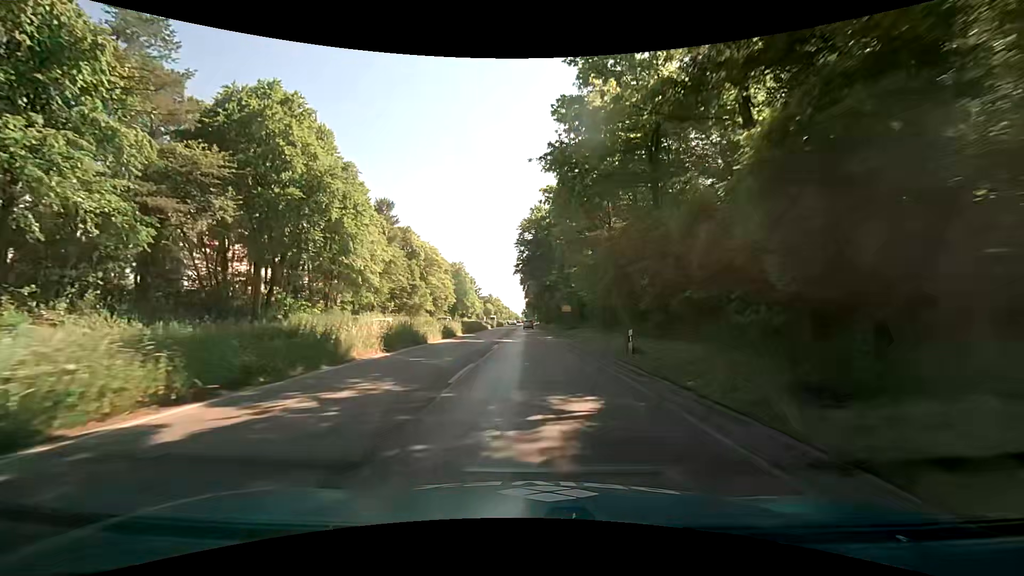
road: trunk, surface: asphalt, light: Day
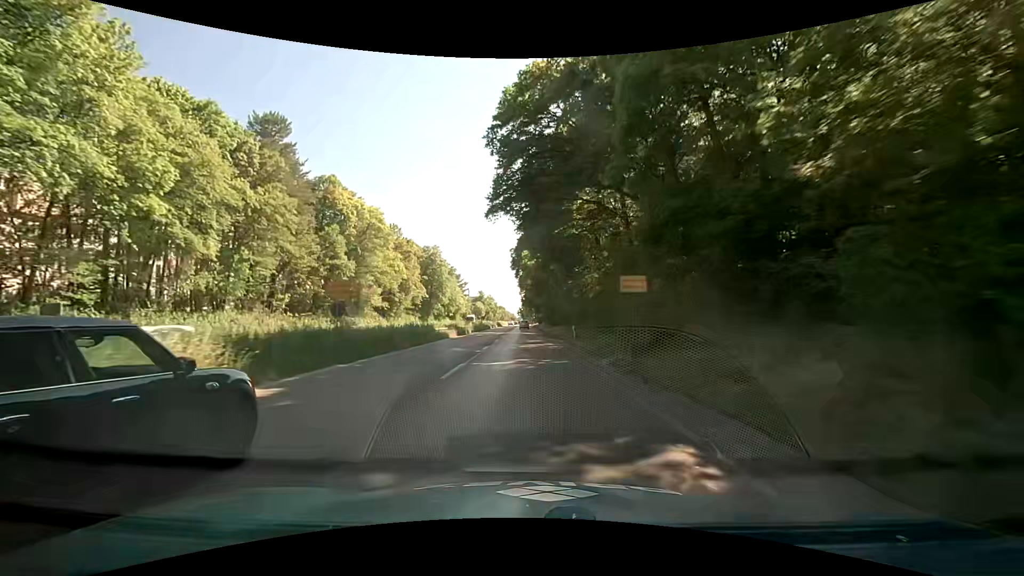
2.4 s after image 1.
(+0.3, +35.2) m; +1°
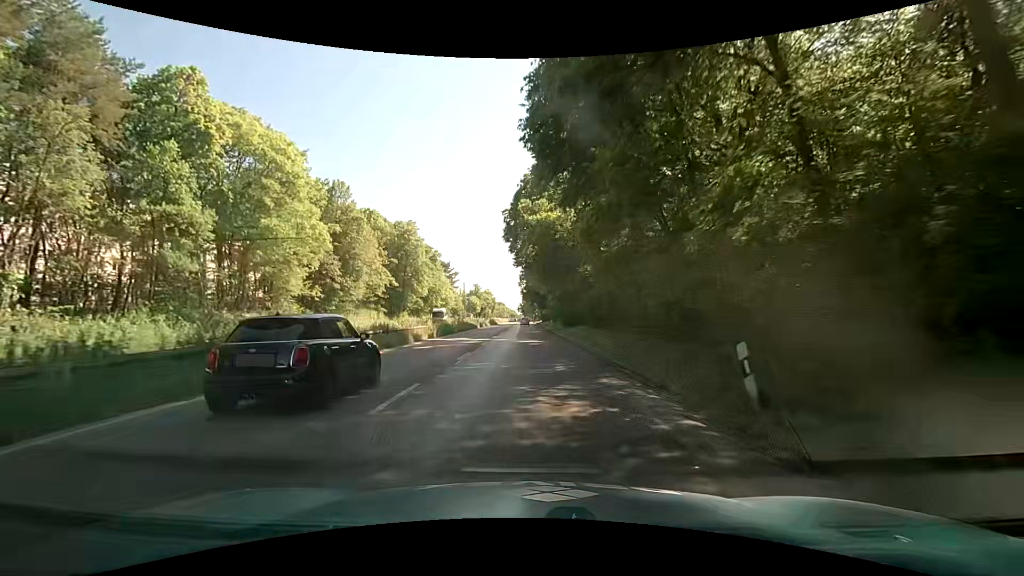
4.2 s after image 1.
(-0.1, +25.4) m; 0°
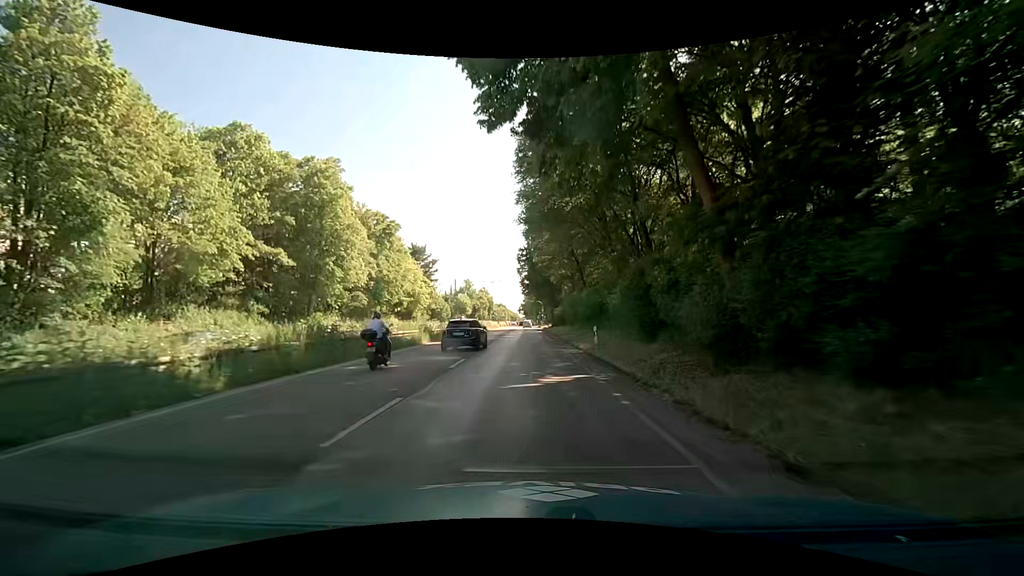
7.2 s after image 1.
(-0.2, +36.9) m; -1°
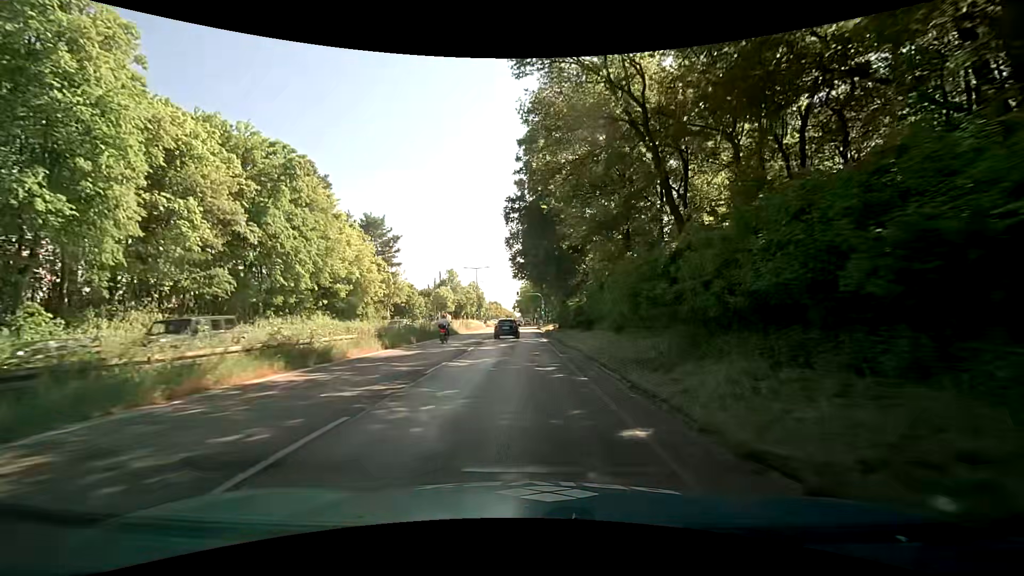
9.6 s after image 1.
(+0.5, +28.3) m; +1°
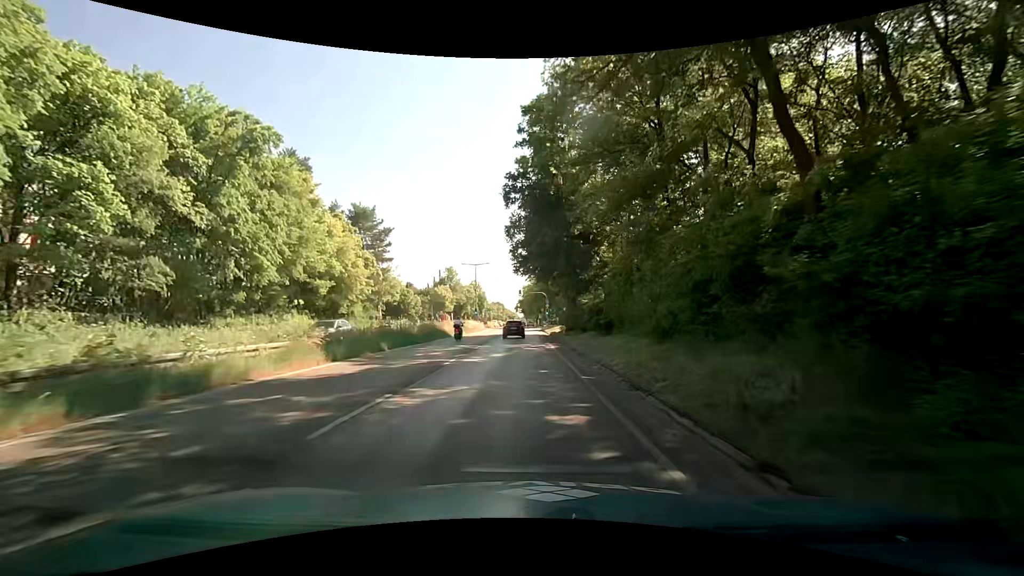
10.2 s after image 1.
(0.0, +6.7) m; 0°
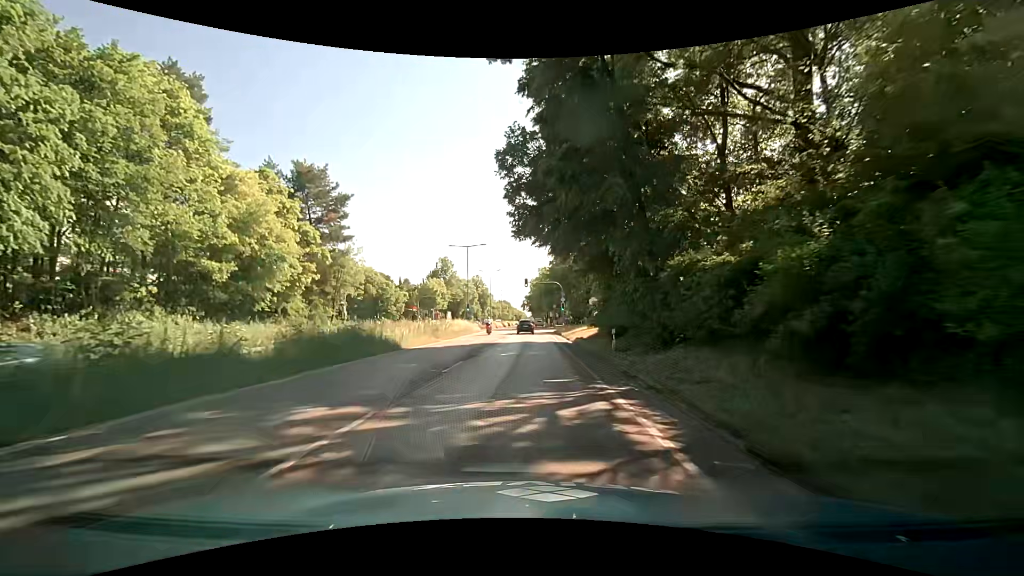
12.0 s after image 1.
(-0.4, +19.6) m; -2°
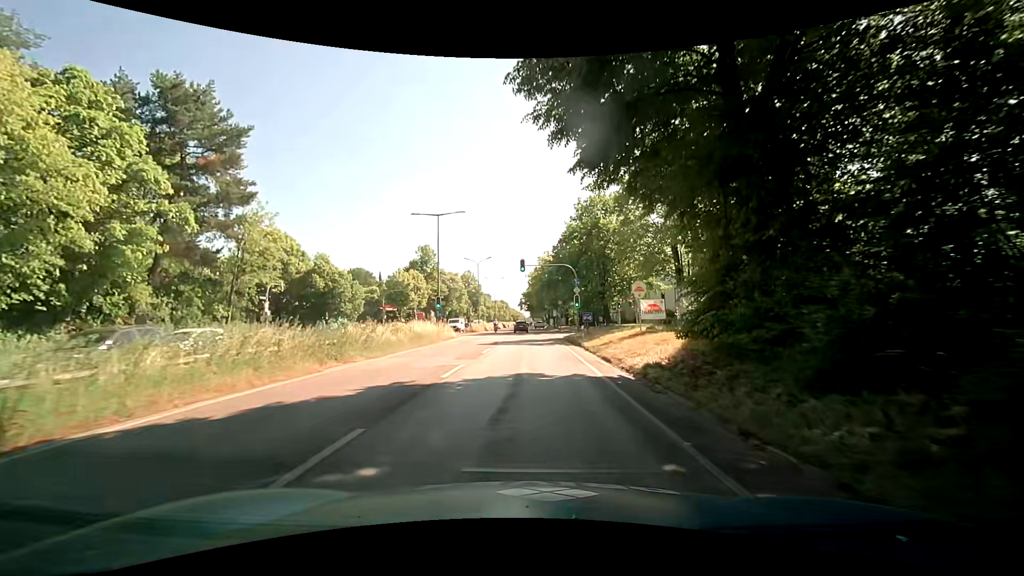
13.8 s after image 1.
(+0.3, +18.9) m; 0°
(0, +10) (0, +20) (0, +30) (0, +40) (0, +50) (0, +60) (0, +70) (0, +80) (0, +90) (0, +100) m
